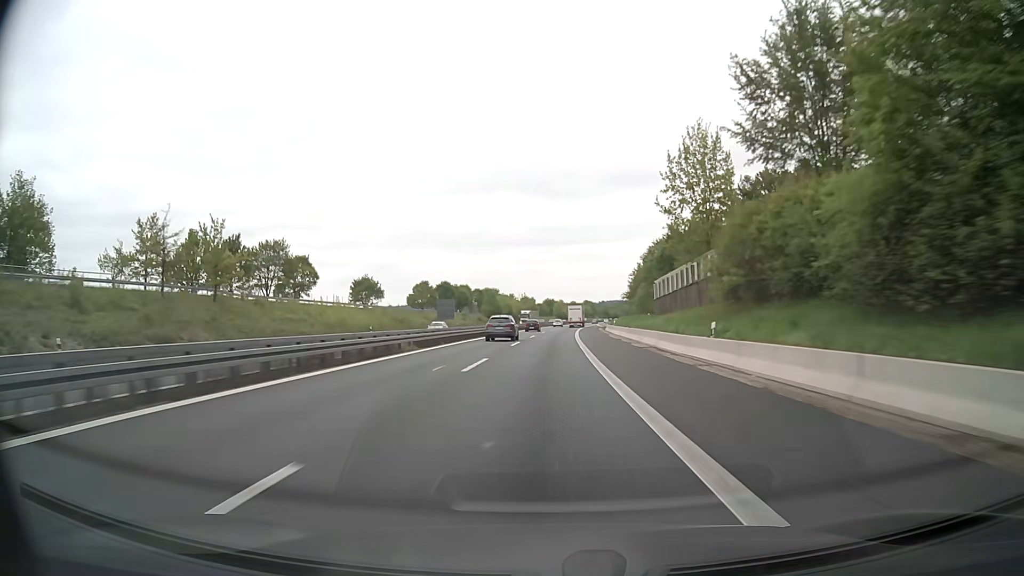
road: motorway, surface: asphalt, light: Day
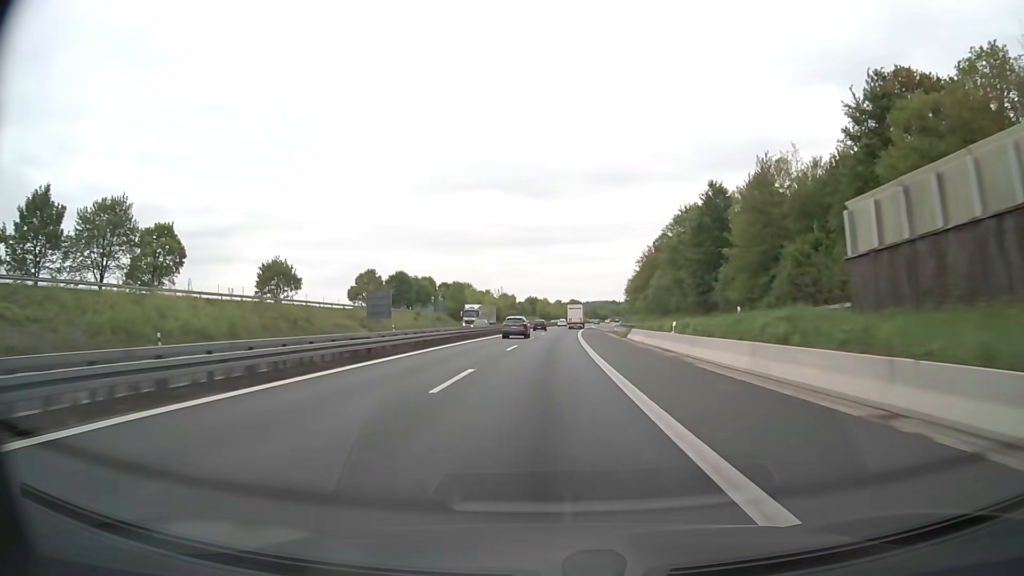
(+0.5, +41.2) m; +1°
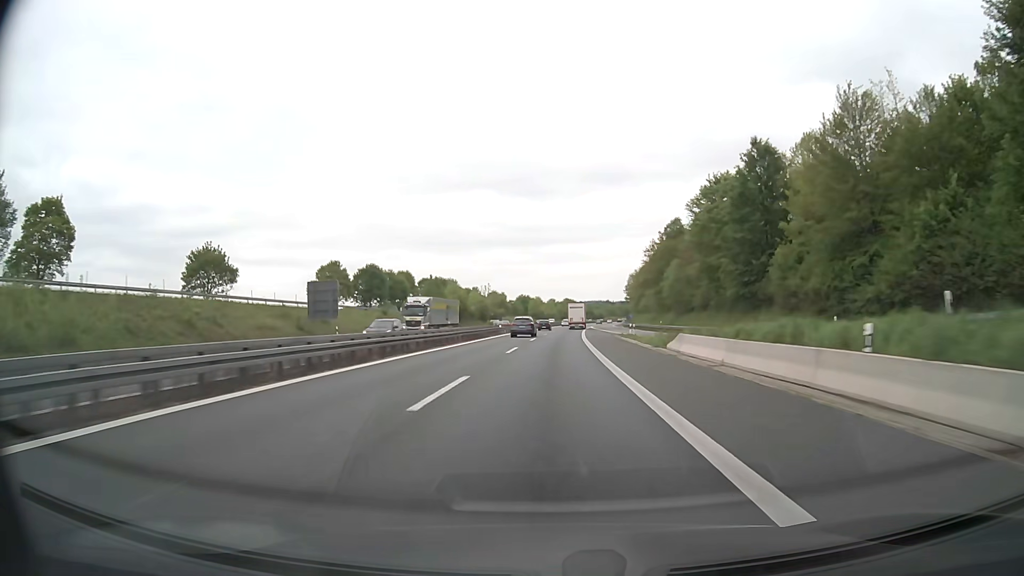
(+0.1, +20.6) m; +1°
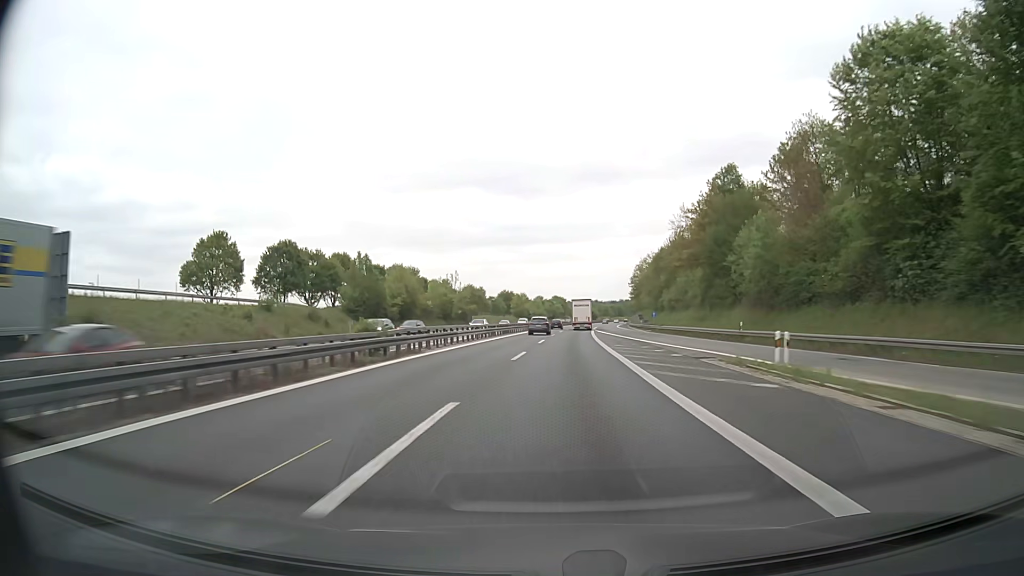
(+0.4, +41.2) m; +1°
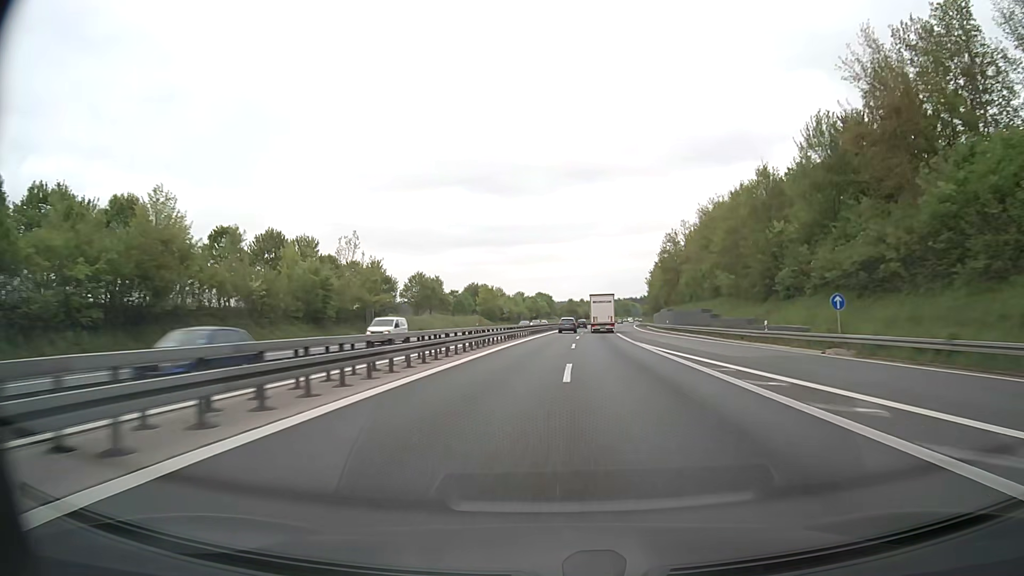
(+0.7, +61.9) m; +1°
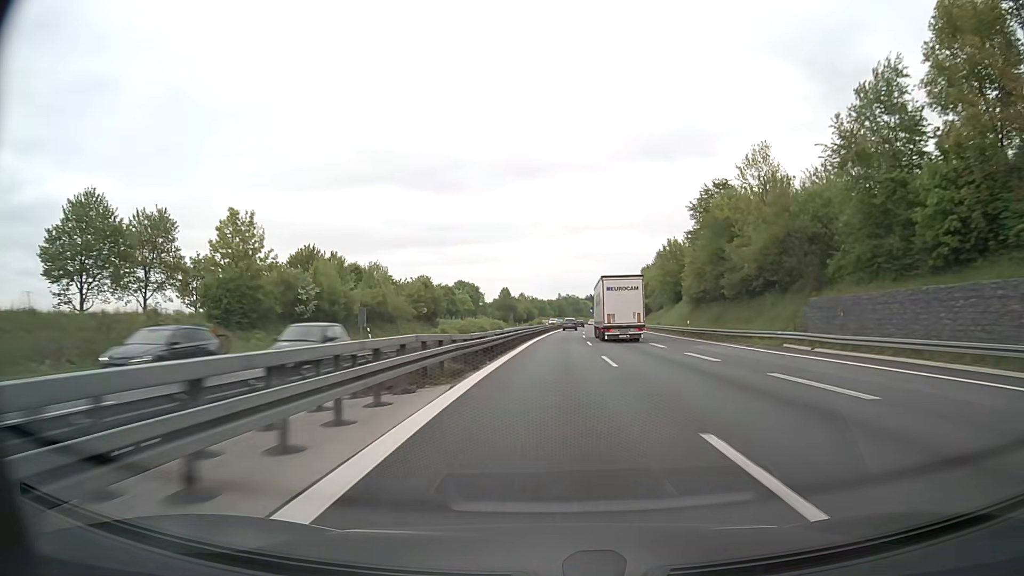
(+4.5, +102.9) m; +5°
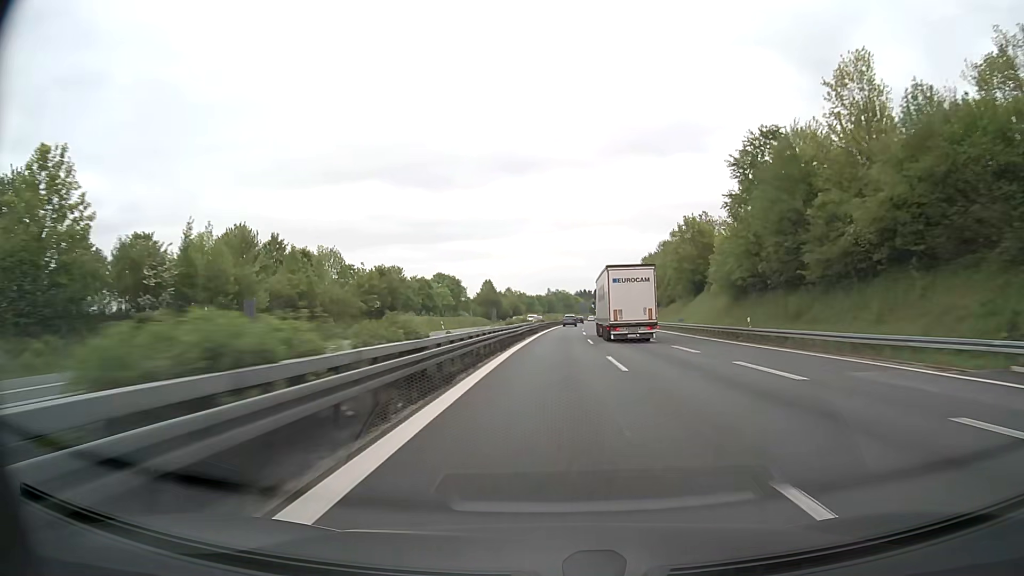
(+0.1, +20.6) m; +1°
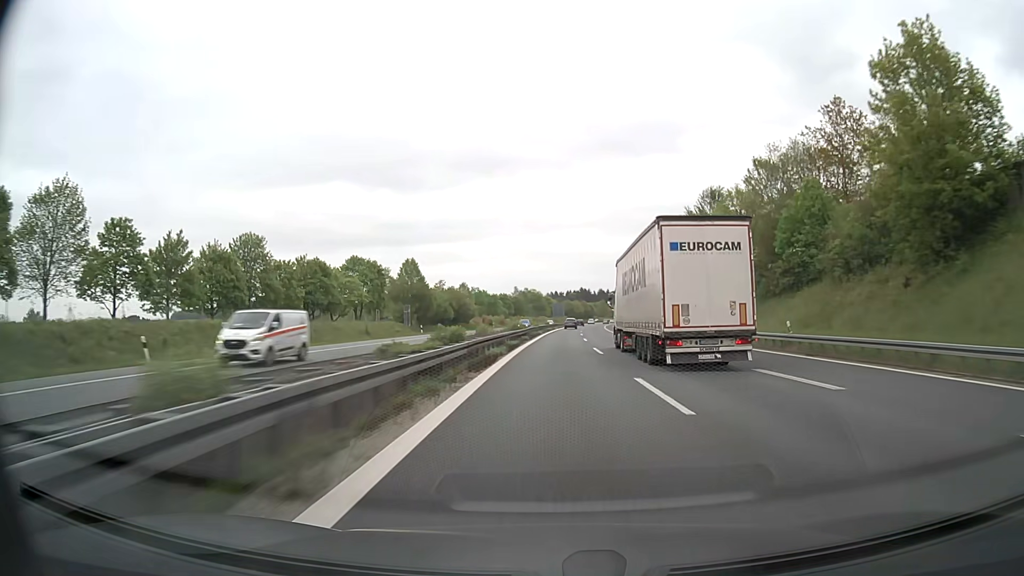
(+1.3, +61.8) m; +3°
(0, +10) (0, +20) (0, +30) (0, +40) (+1, +50) (+1, +60) (+2, +70) (+2, +80) (+3, +90) (+3, +100) m
